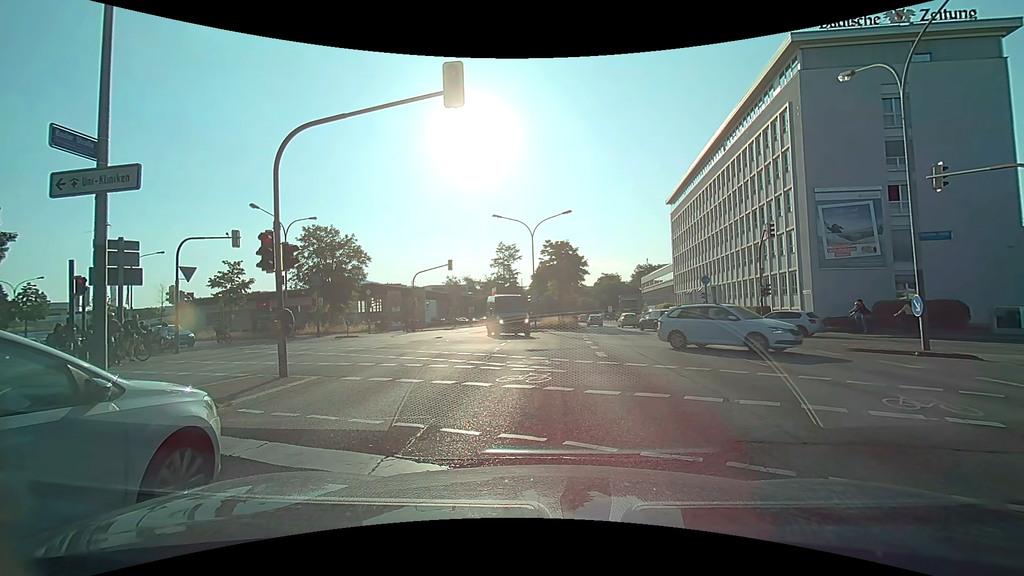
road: primary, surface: asphalt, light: Day
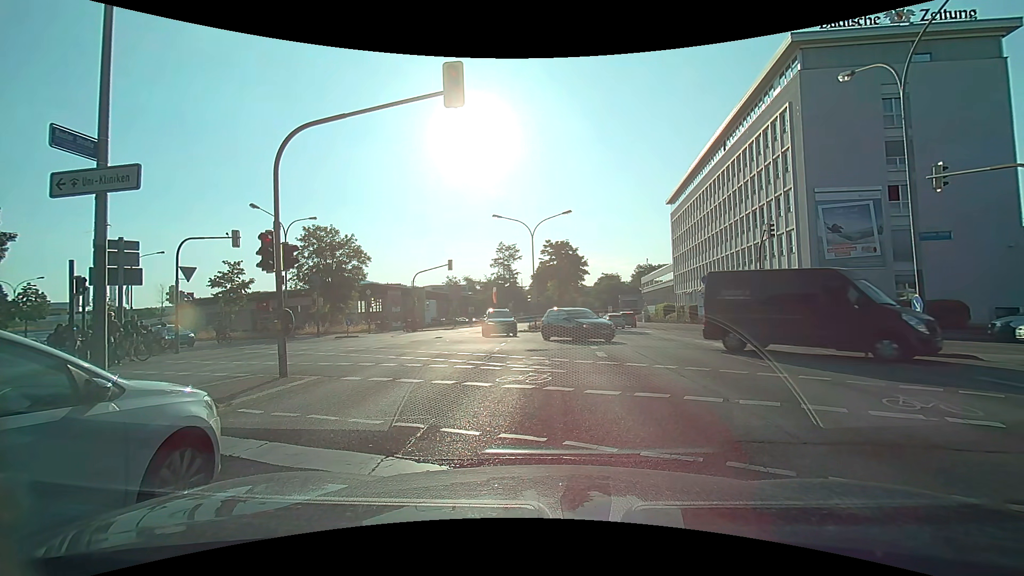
(0.0, 0.0) m; 0°
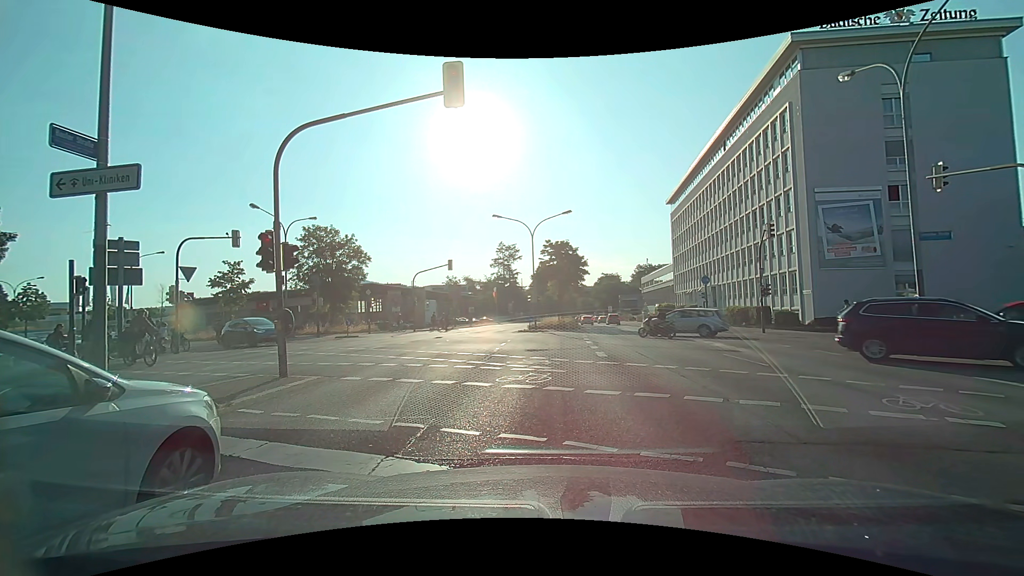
(0.0, 0.0) m; 0°
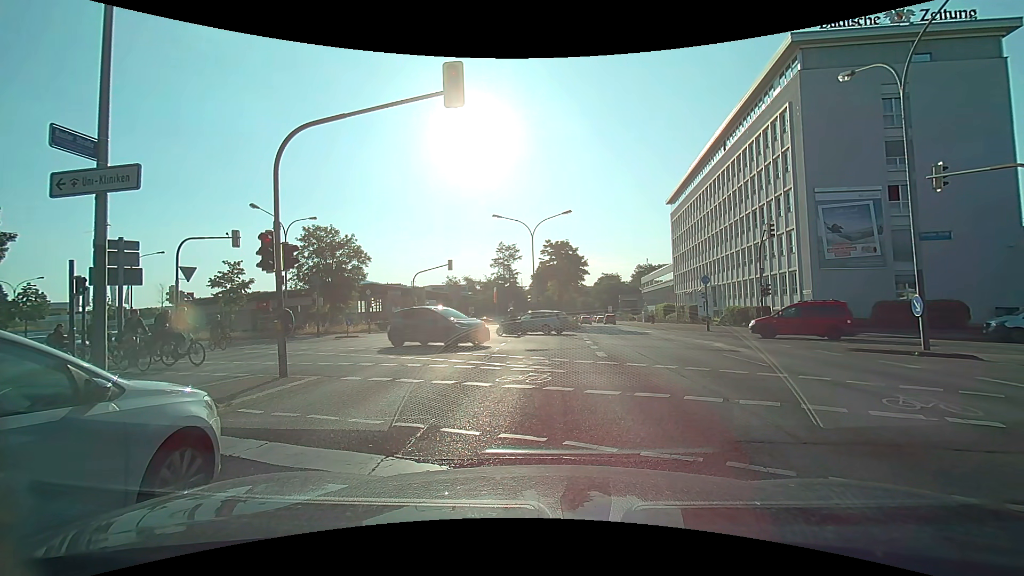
(0.0, 0.0) m; 0°
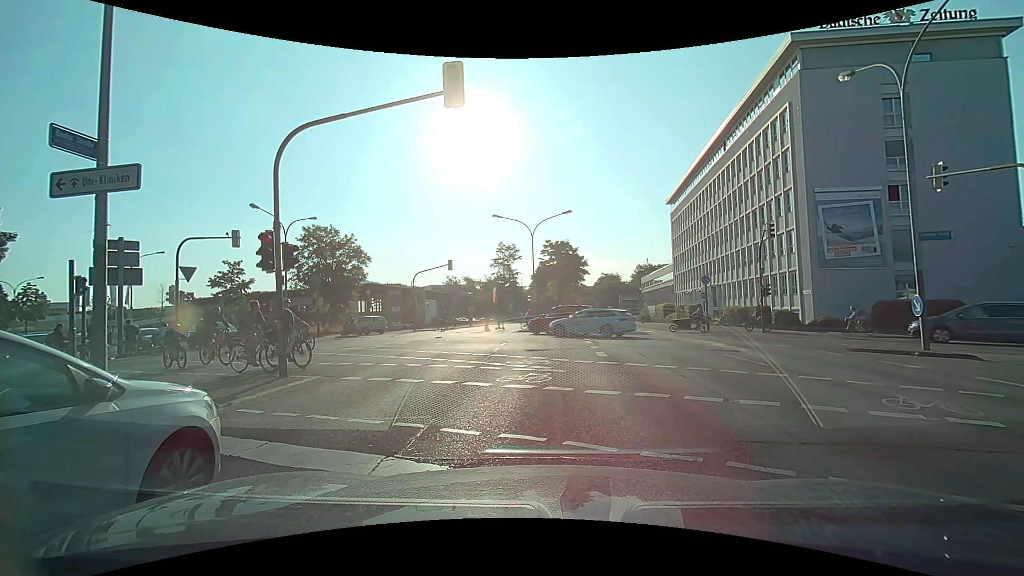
(0.0, 0.0) m; 0°
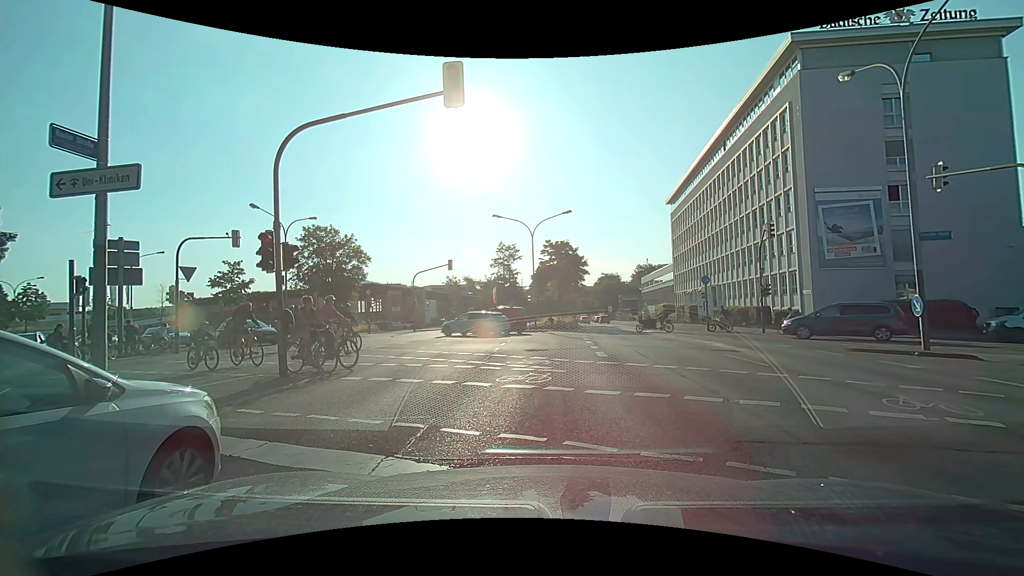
(0.0, 0.0) m; 0°
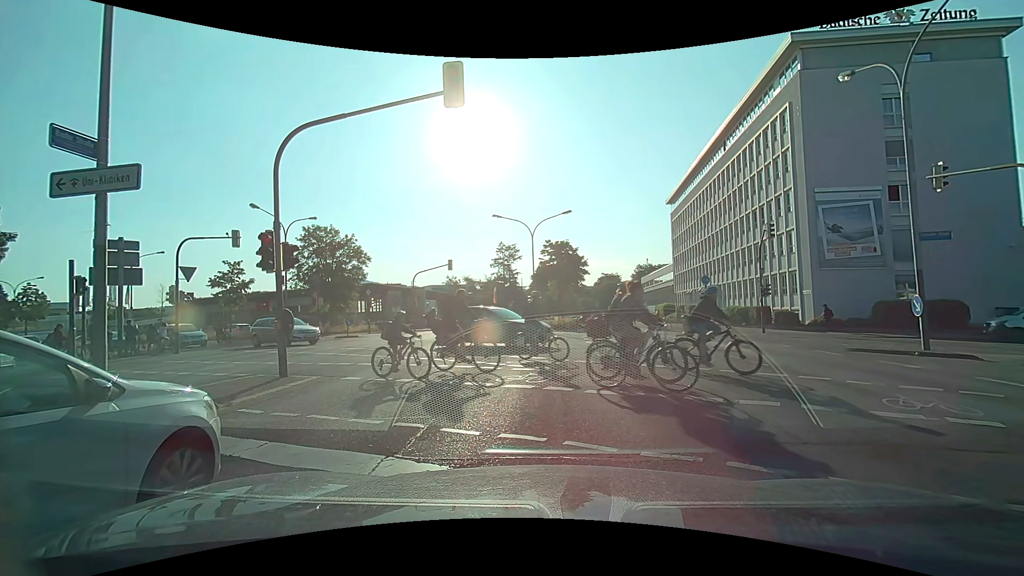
(0.0, 0.0) m; 0°
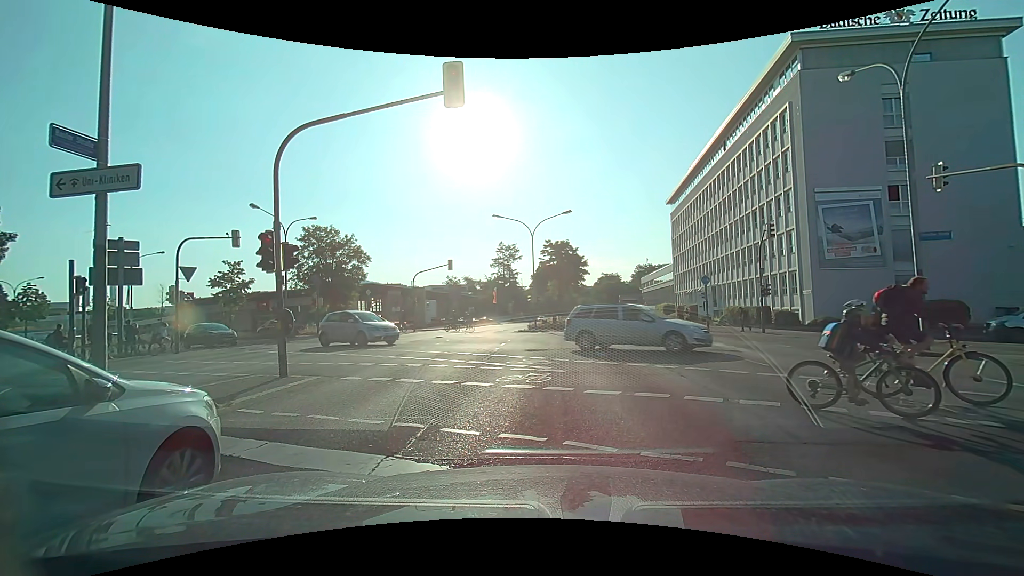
(0.0, 0.0) m; 0°
(0, +10) (0, +20) (-1, +30) (-7, +38) (-16, +43) (-25, +48) (-33, +53) (-42, +57) (-52, +61) (-61, +64) m
